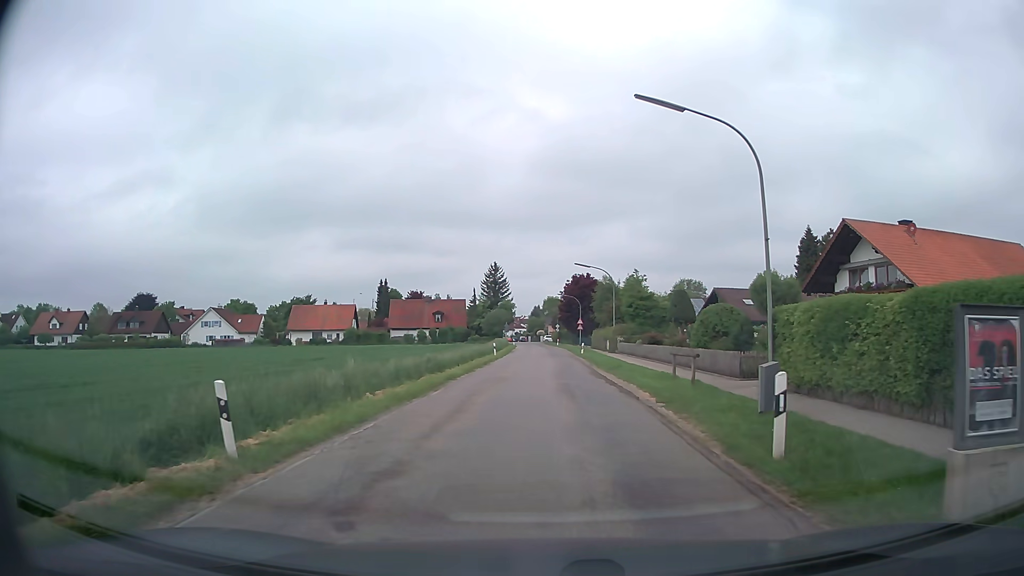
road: unclassified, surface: asphalt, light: Day
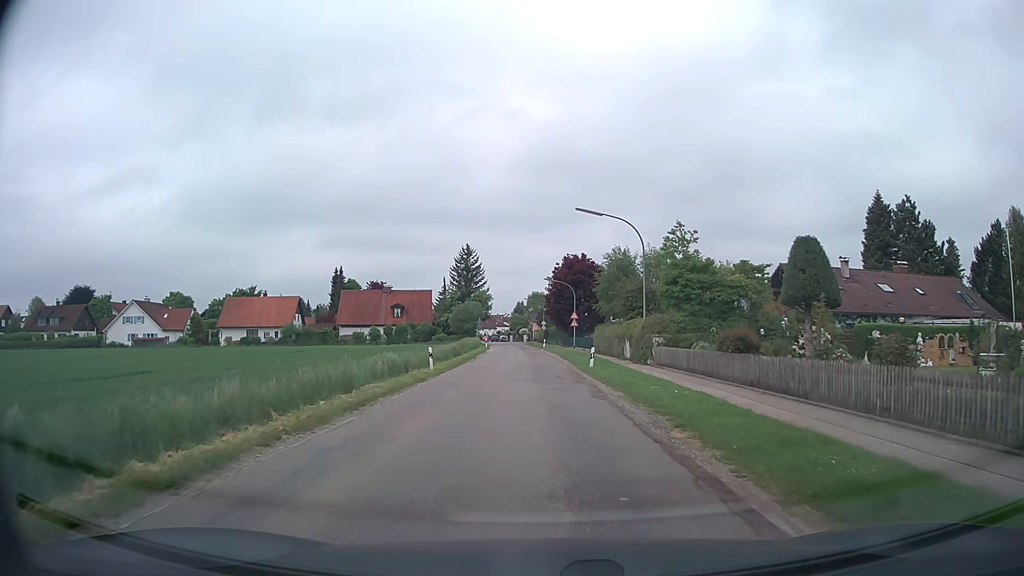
(+0.3, +23.7) m; +1°
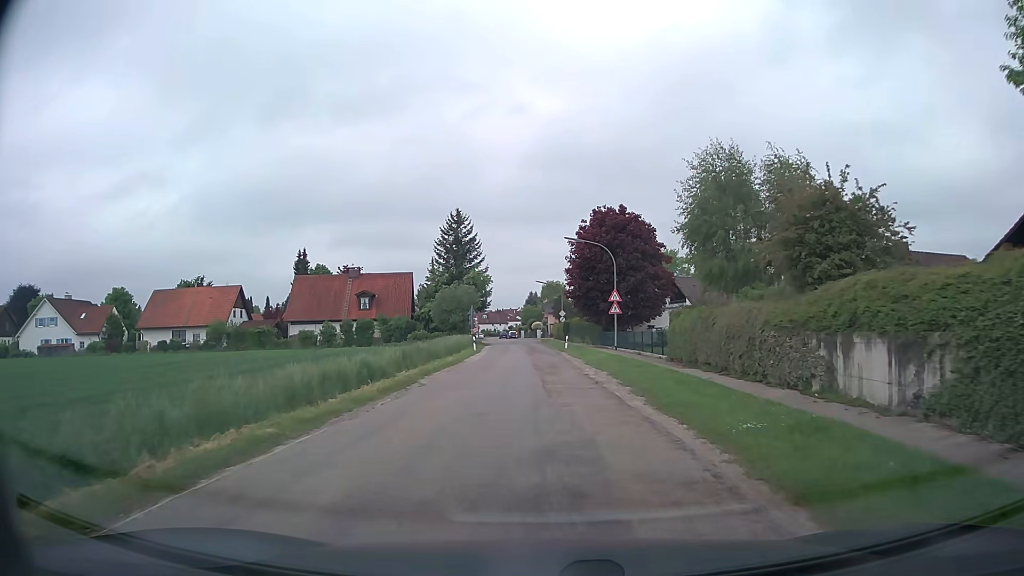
(-0.3, +27.1) m; -1°
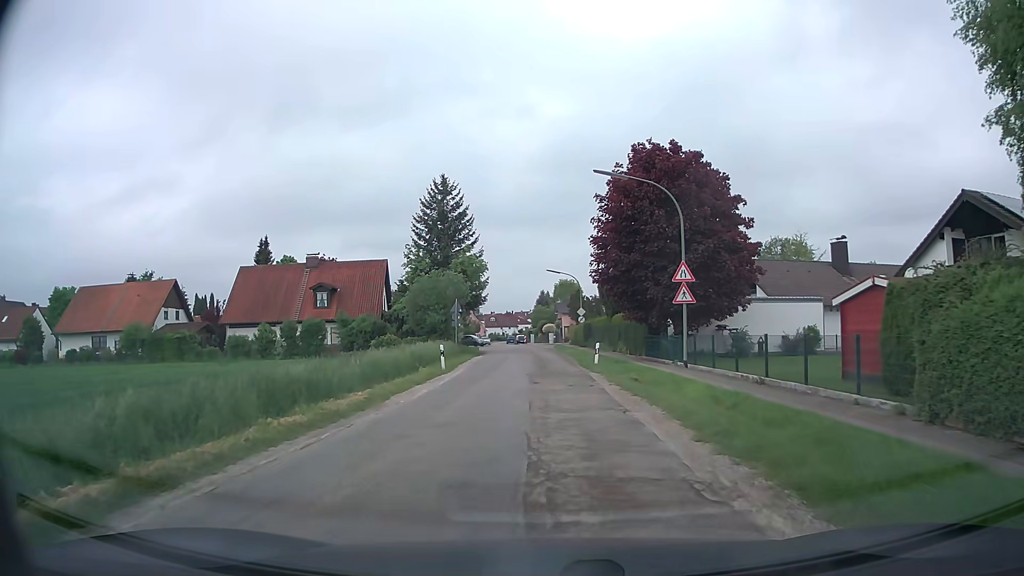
(-0.1, +18.5) m; -2°
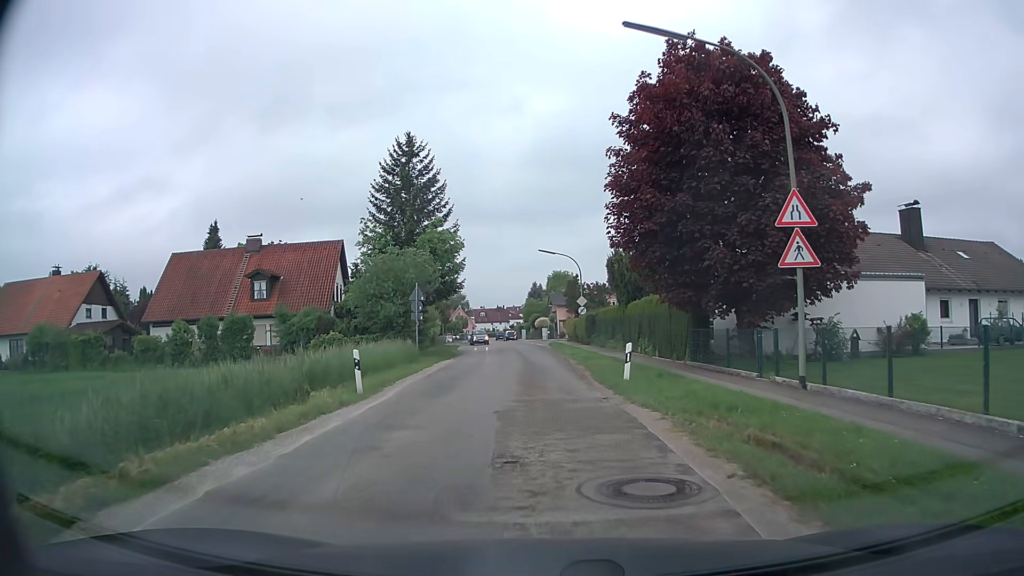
(+0.2, +11.9) m; +1°
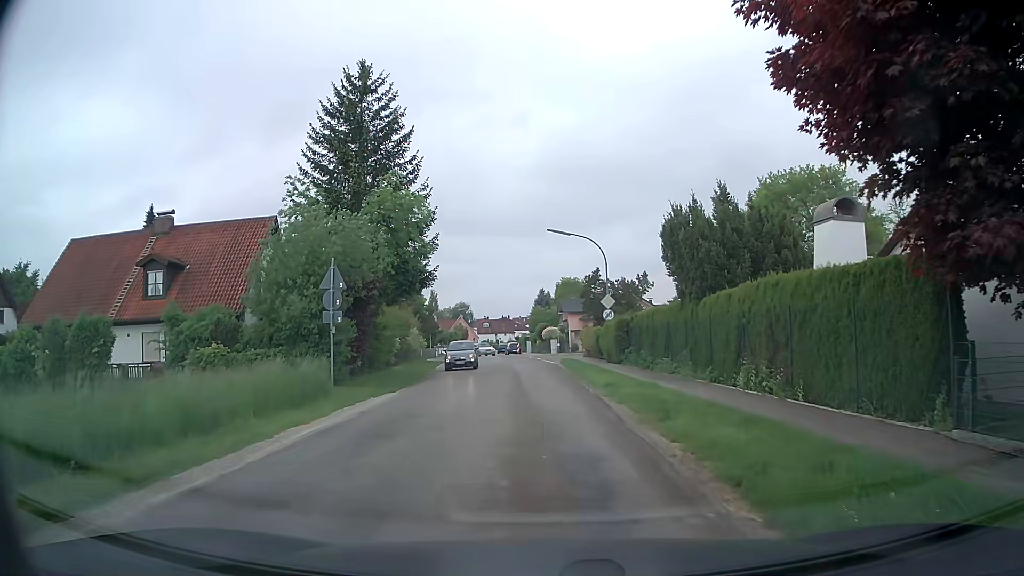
(-0.1, +14.9) m; -1°
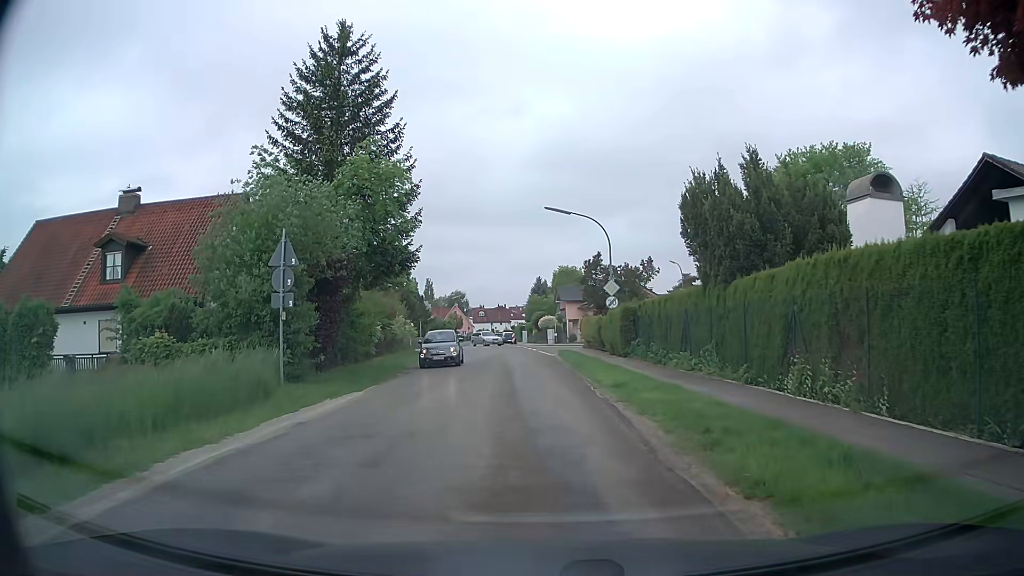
(0.0, +3.5) m; +1°
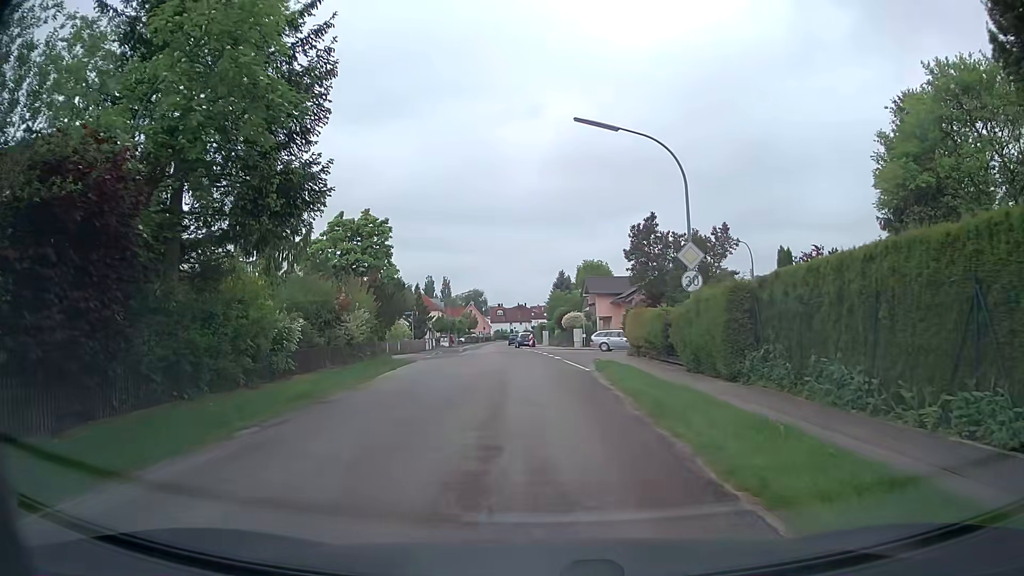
(-0.3, +14.0) m; -3°
(0, +10) (-1, +20) (-1, +30) (+1, +40) (+9, +44) (+19, +46) (+29, +47) (+39, +48) (+49, +49) (+59, +50) m
